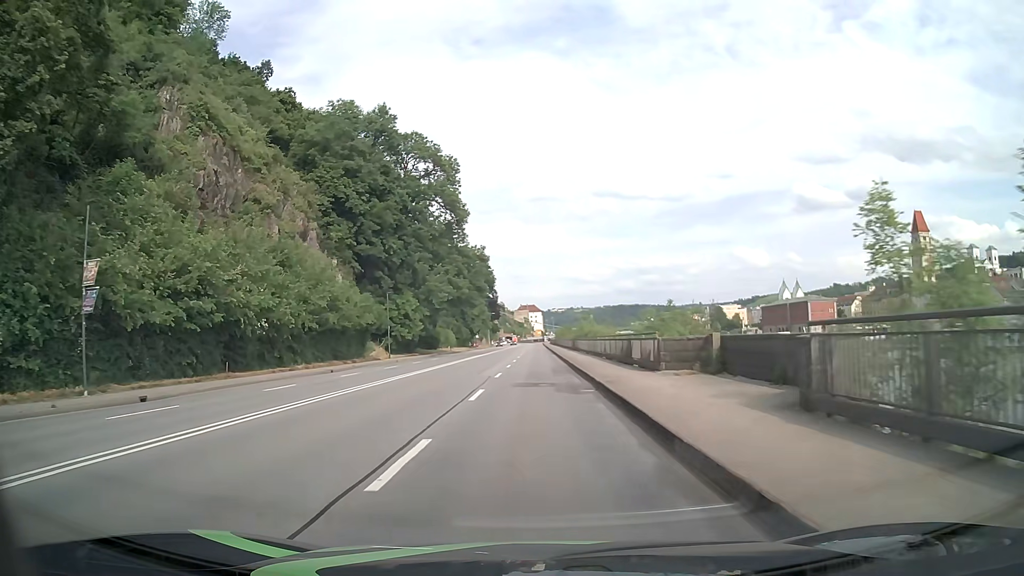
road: primary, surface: asphalt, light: Day
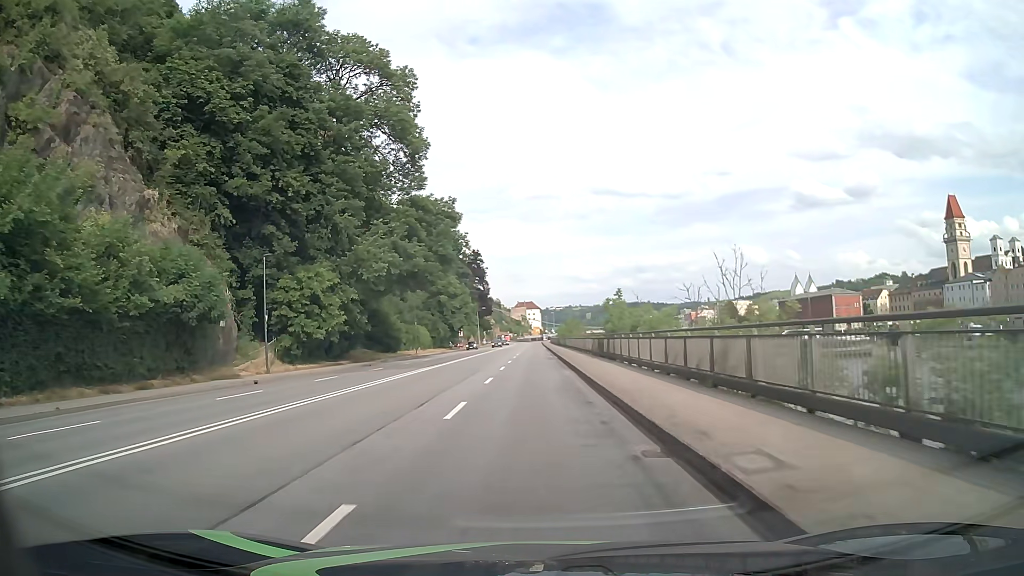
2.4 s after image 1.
(+0.1, +30.4) m; 0°
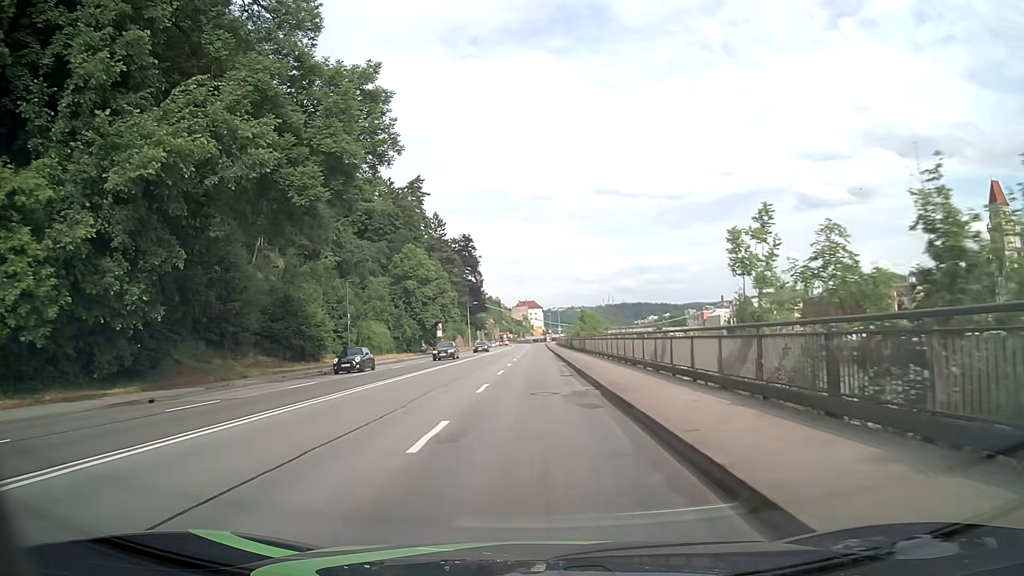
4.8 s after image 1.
(-0.1, +30.5) m; 0°
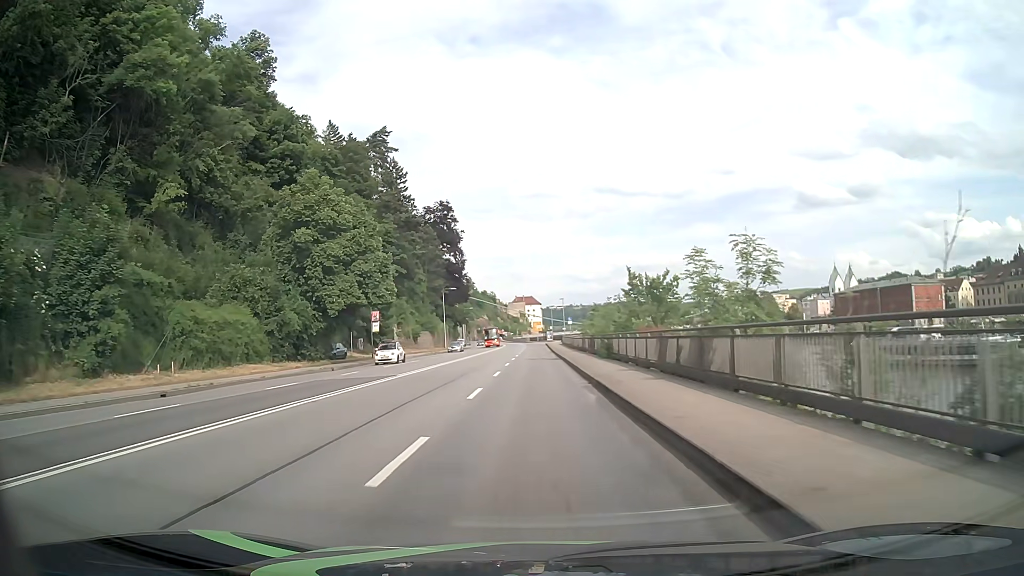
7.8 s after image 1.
(-0.2, +38.0) m; 0°
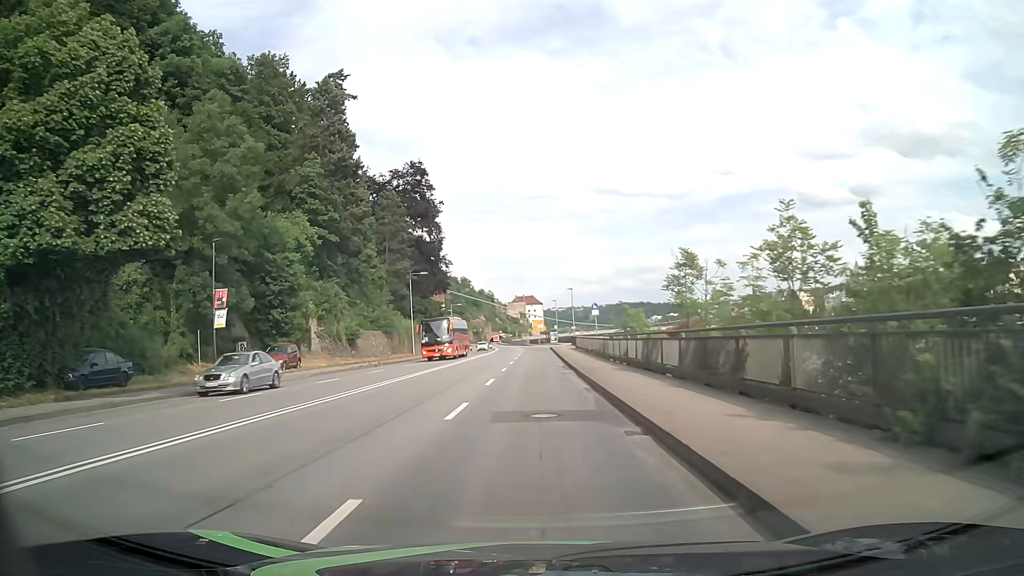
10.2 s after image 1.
(-0.1, +30.5) m; 0°
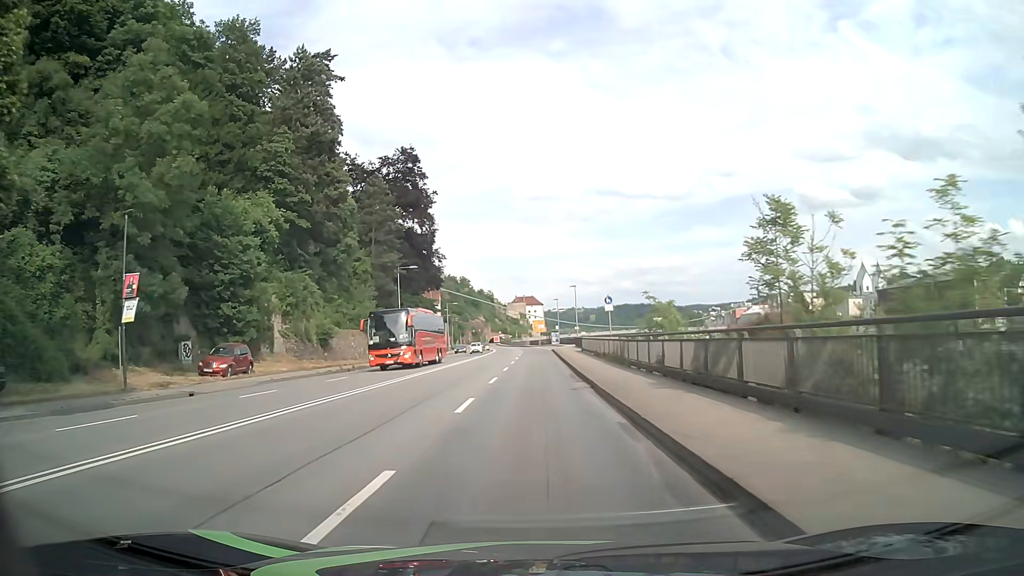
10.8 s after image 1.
(0.0, +7.6) m; 0°
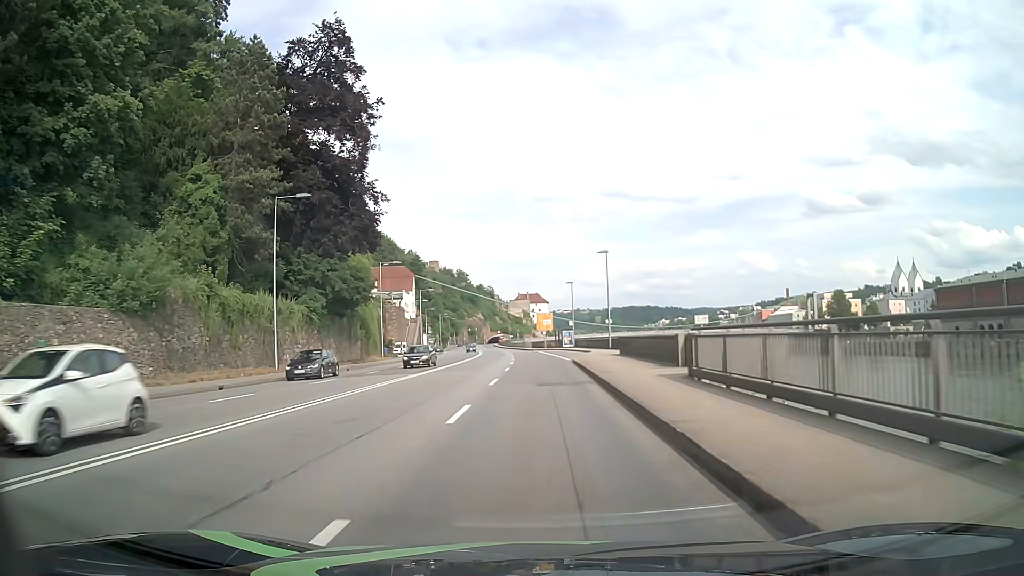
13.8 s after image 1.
(0.0, +38.2) m; -1°
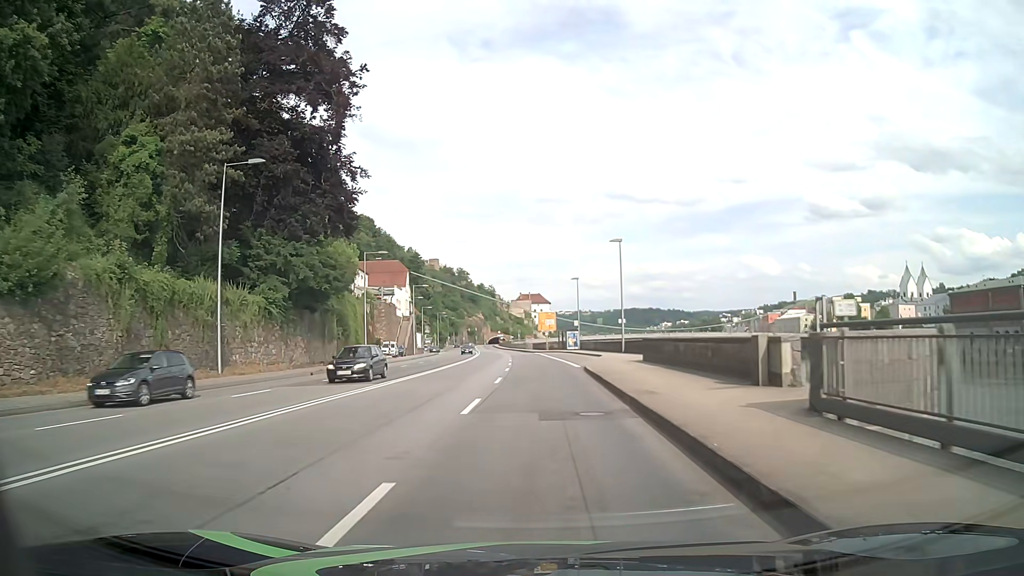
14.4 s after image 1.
(0.0, +7.6) m; 0°
(0, +10) (0, +20) (0, +30) (0, +40) (0, +50) (0, +60) (-1, +70) (-1, +80) (-2, +90) (-2, +100) m
